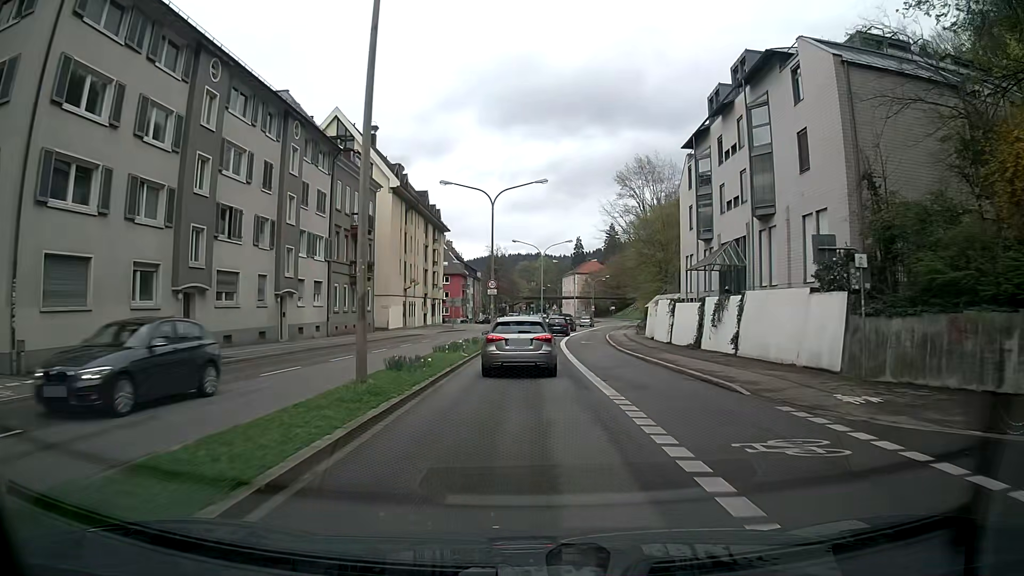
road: primary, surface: asphalt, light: Day
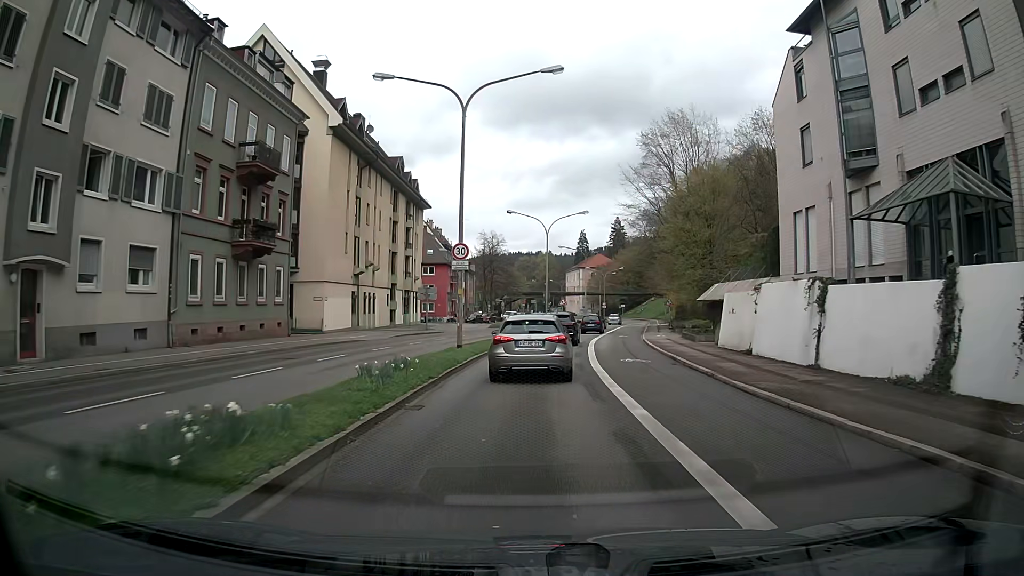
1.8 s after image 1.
(-0.1, +19.9) m; 0°
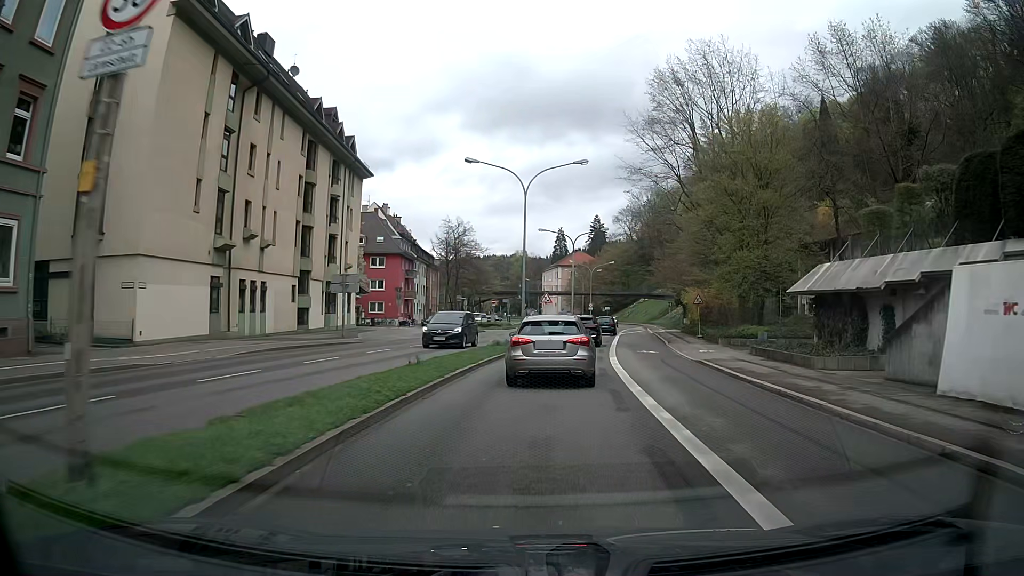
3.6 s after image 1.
(+0.2, +19.3) m; +2°
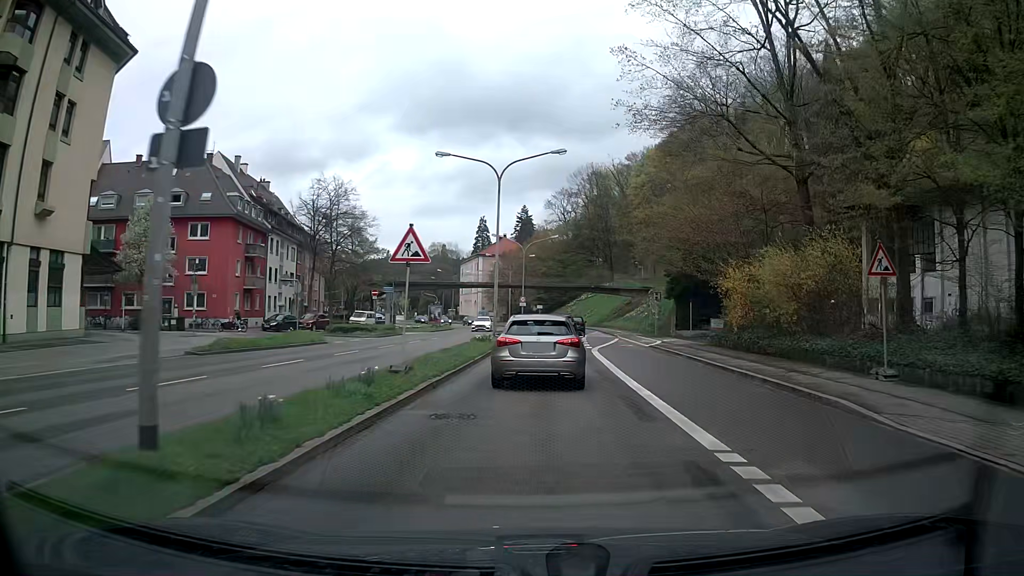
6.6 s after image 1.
(+1.8, +31.2) m; +7°
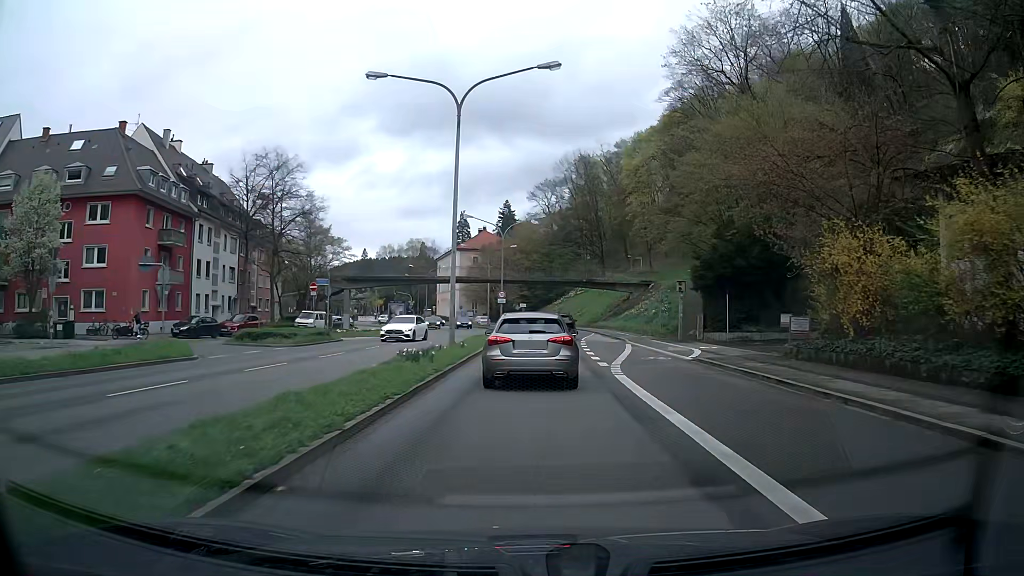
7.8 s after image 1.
(+0.2, +12.5) m; +1°
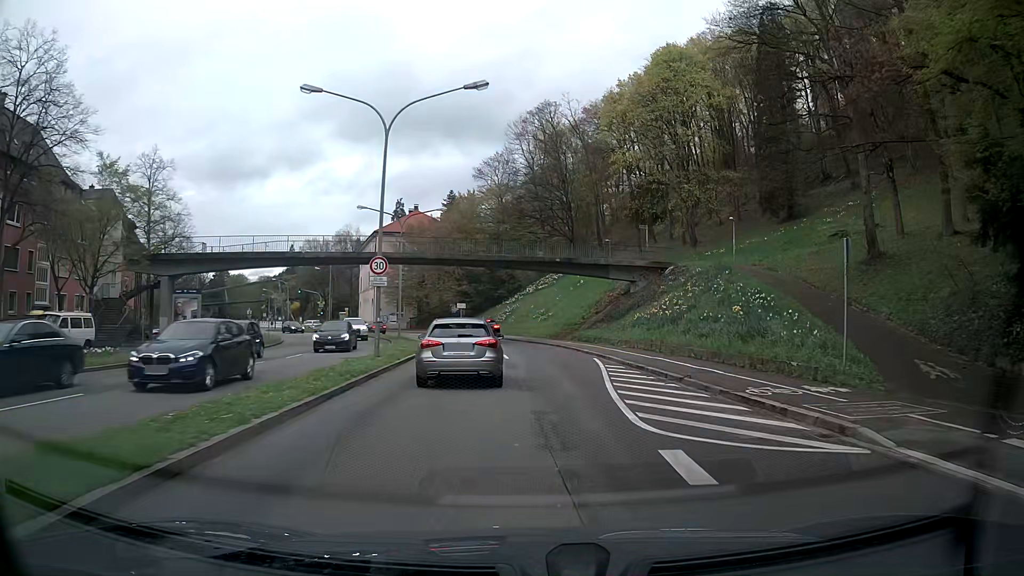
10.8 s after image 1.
(+1.1, +31.5) m; +5°
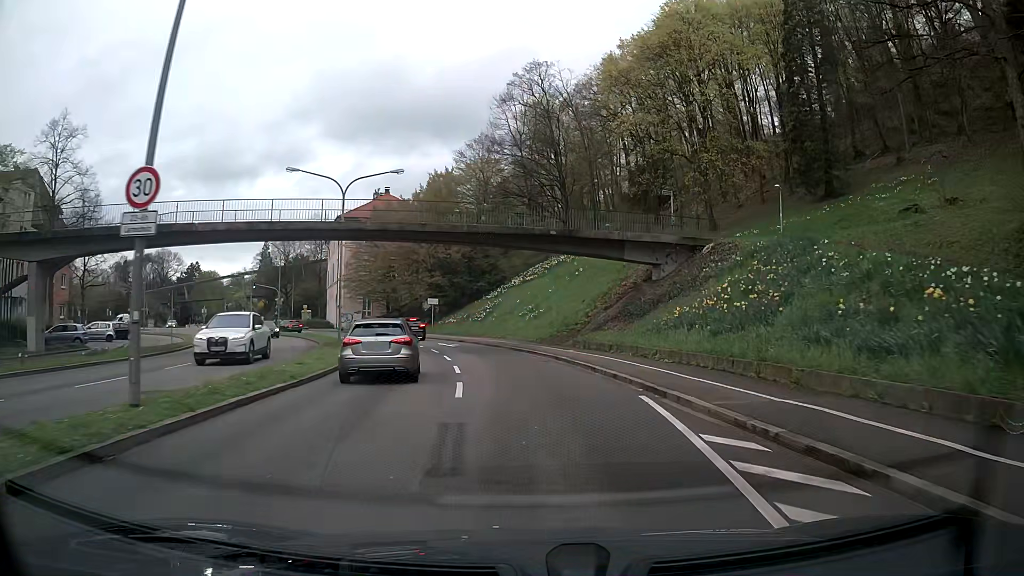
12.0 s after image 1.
(+0.1, +13.3) m; +1°
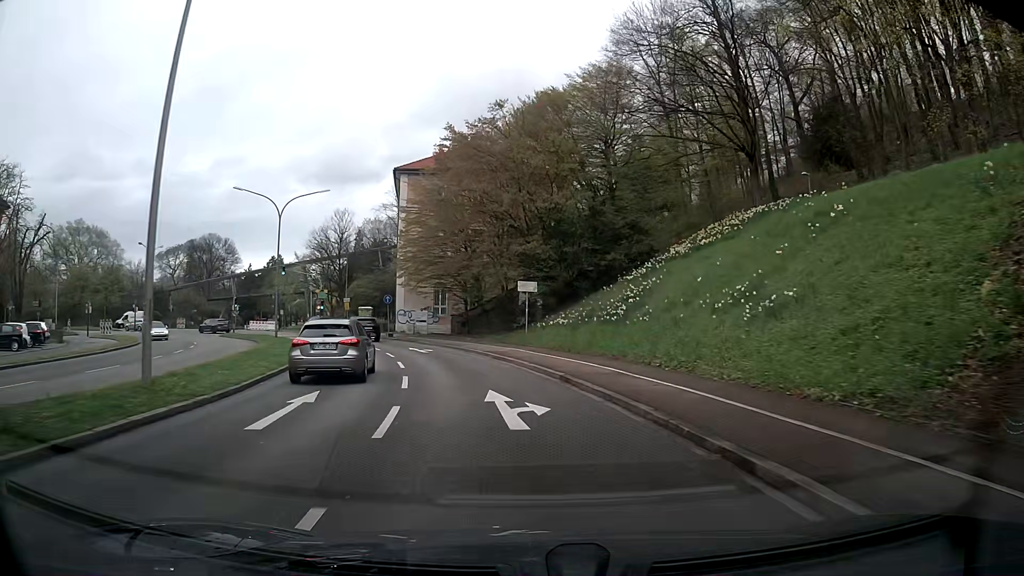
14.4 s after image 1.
(-1.8, +28.5) m; -10°
(0, +10) (-2, +20) (-4, +30) (-7, +39) (-12, +48) (-18, +56) (-25, +63) (-33, +69) (-42, +73) (-51, +76) m
